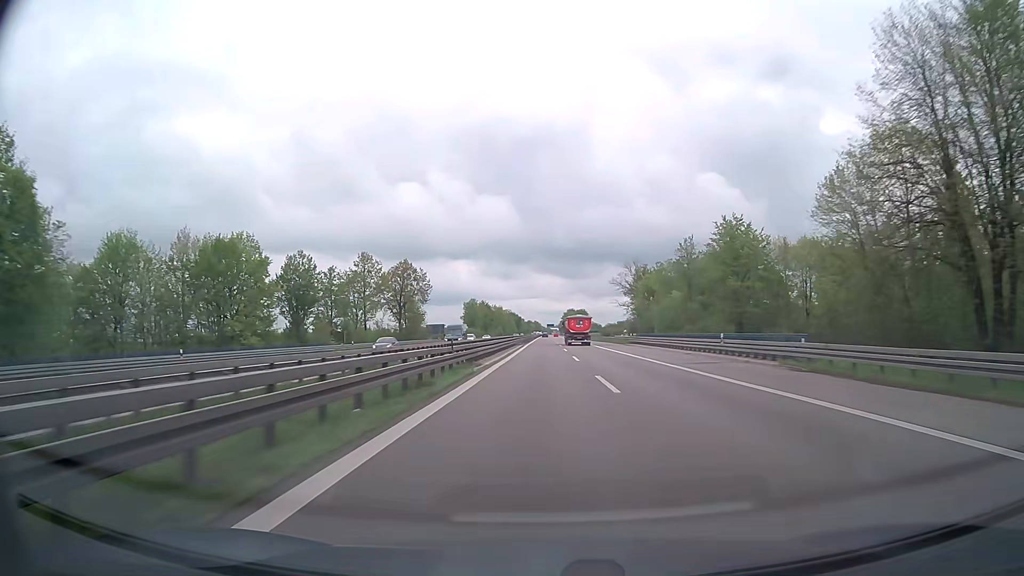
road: trunk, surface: asphalt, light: Day
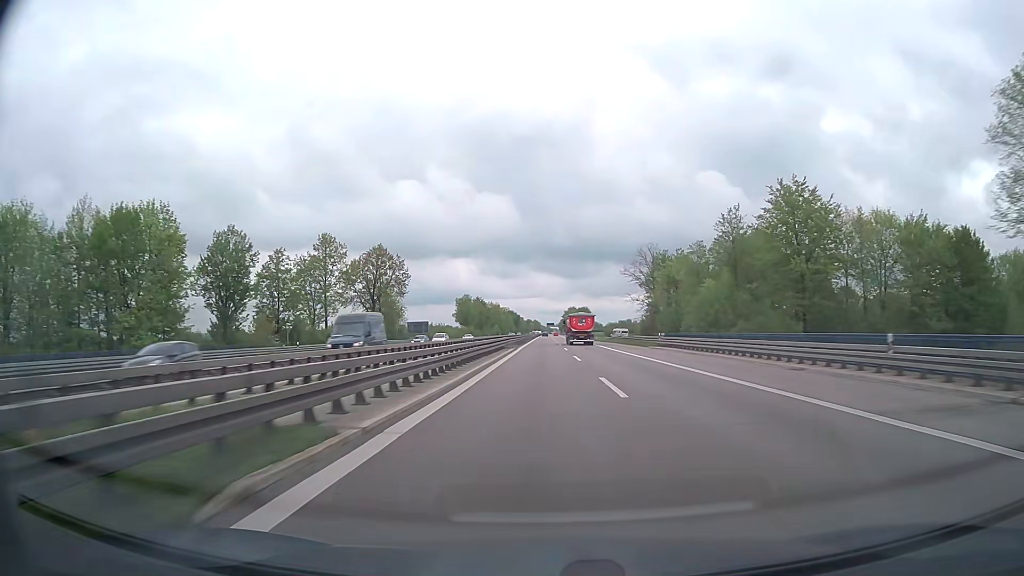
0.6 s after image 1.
(0.0, +19.3) m; 0°
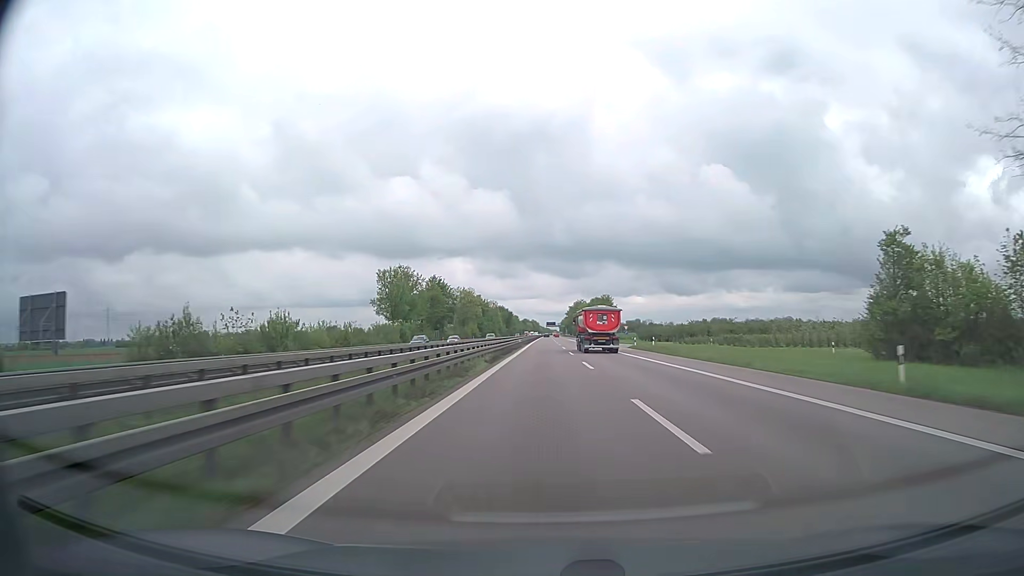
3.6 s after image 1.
(-0.2, +96.7) m; 0°
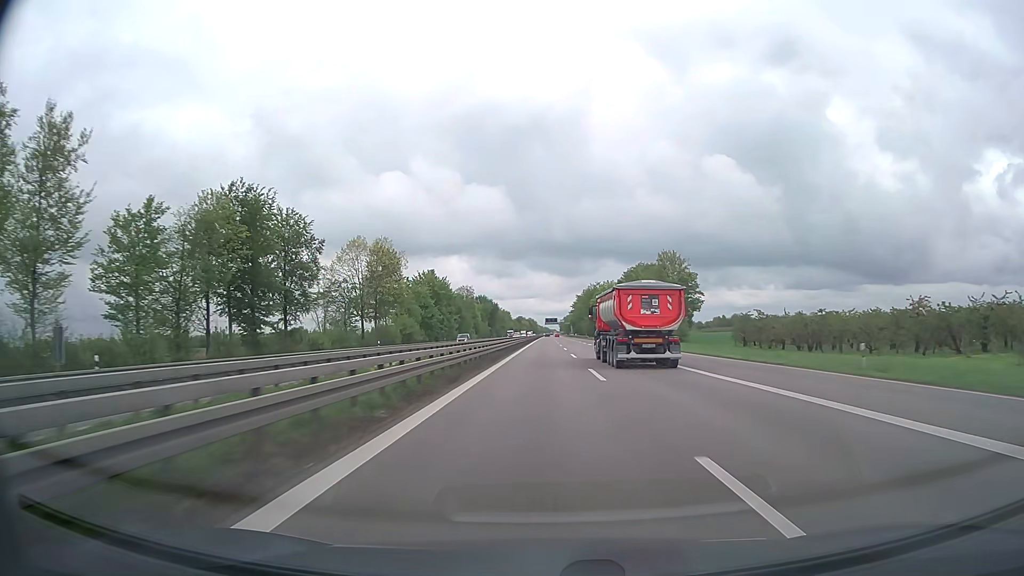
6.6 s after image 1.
(+0.3, +96.7) m; 0°
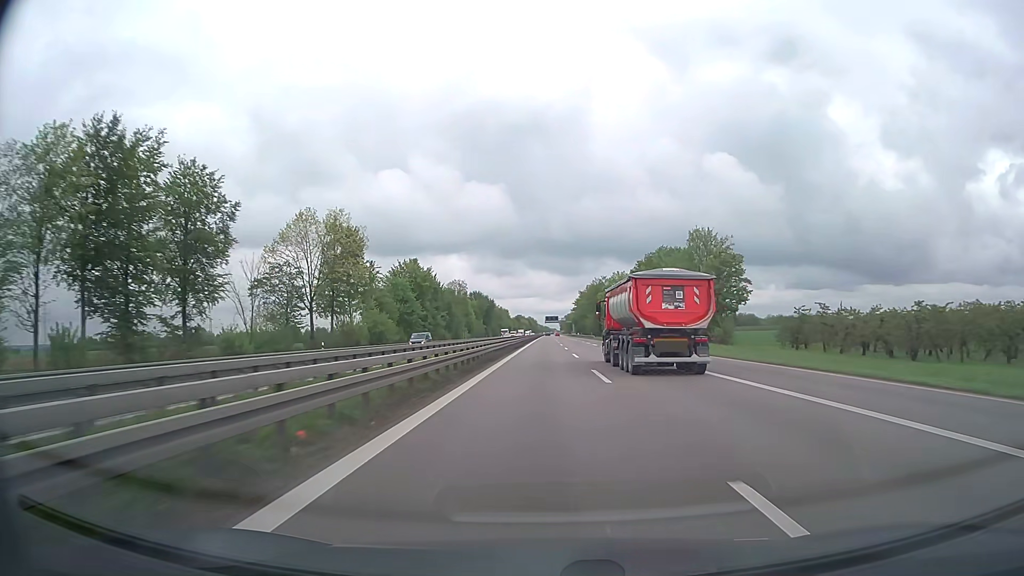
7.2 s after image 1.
(0.0, +19.3) m; 0°
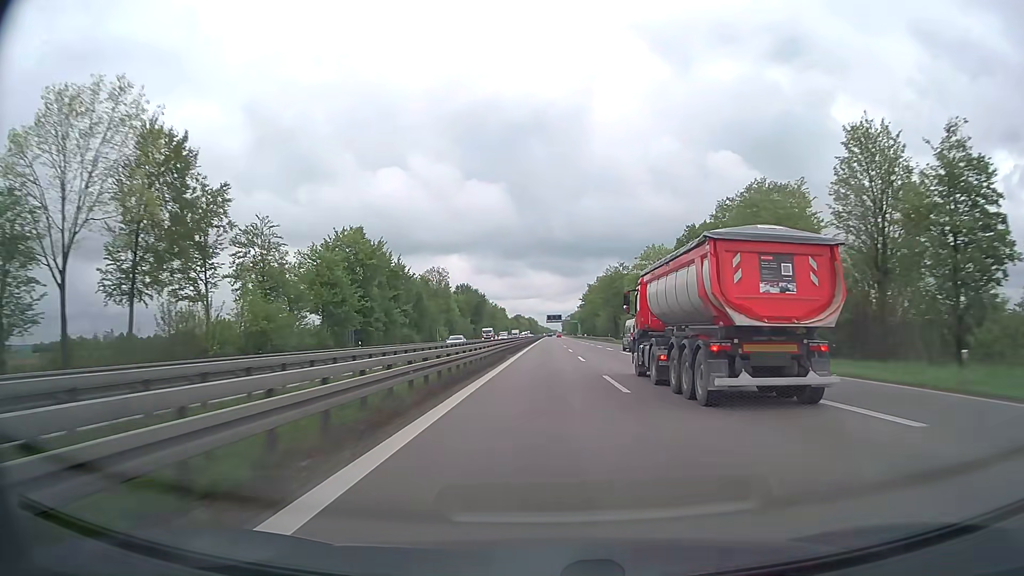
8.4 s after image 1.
(0.0, +38.7) m; 0°
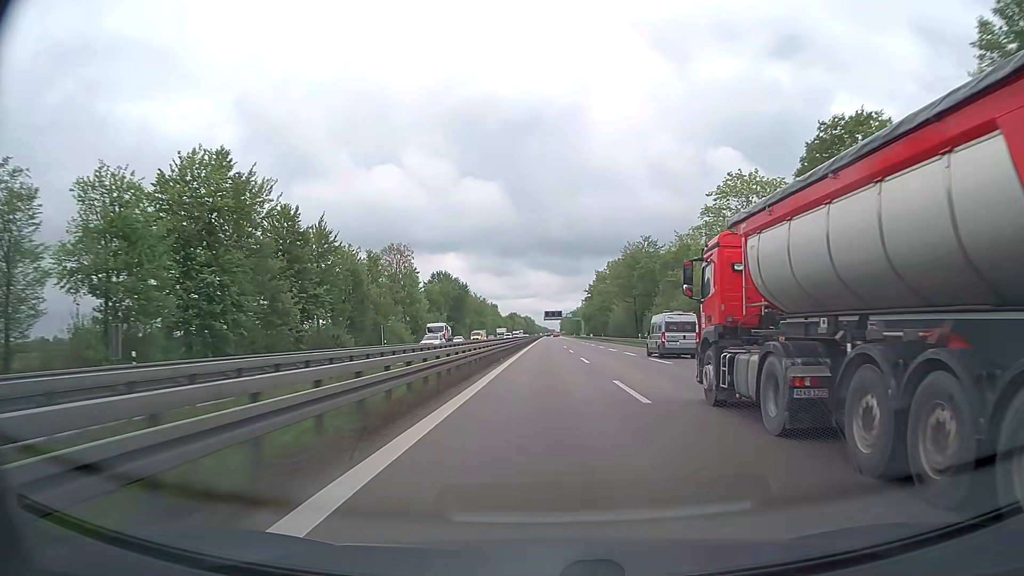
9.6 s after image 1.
(+0.1, +38.7) m; 0°
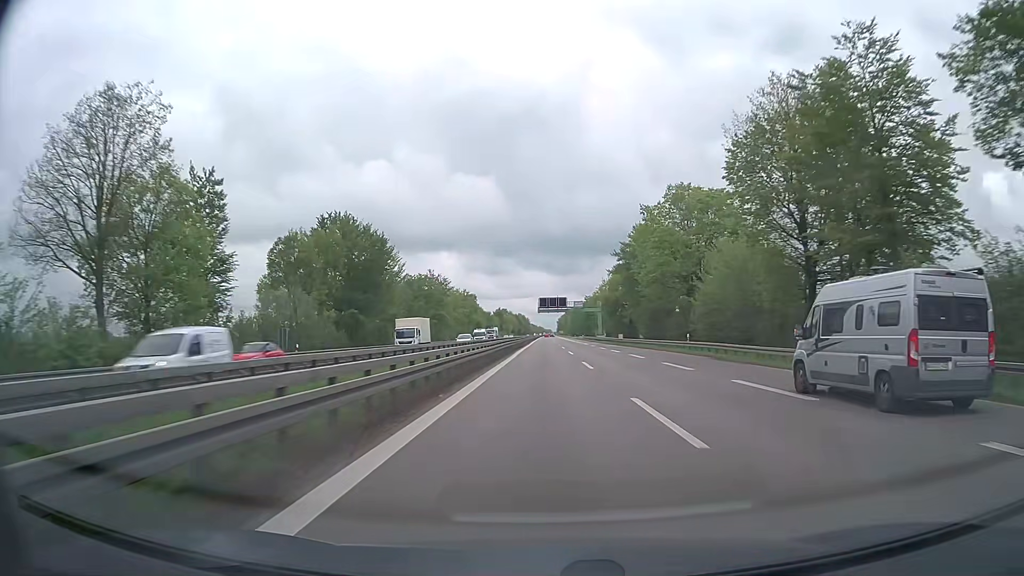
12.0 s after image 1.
(+0.2, +77.2) m; 0°
(0, +10) (0, +20) (0, +30) (0, +40) (0, +50) (0, +60) (0, +70) (0, +80) (0, +90) (0, +100) m
